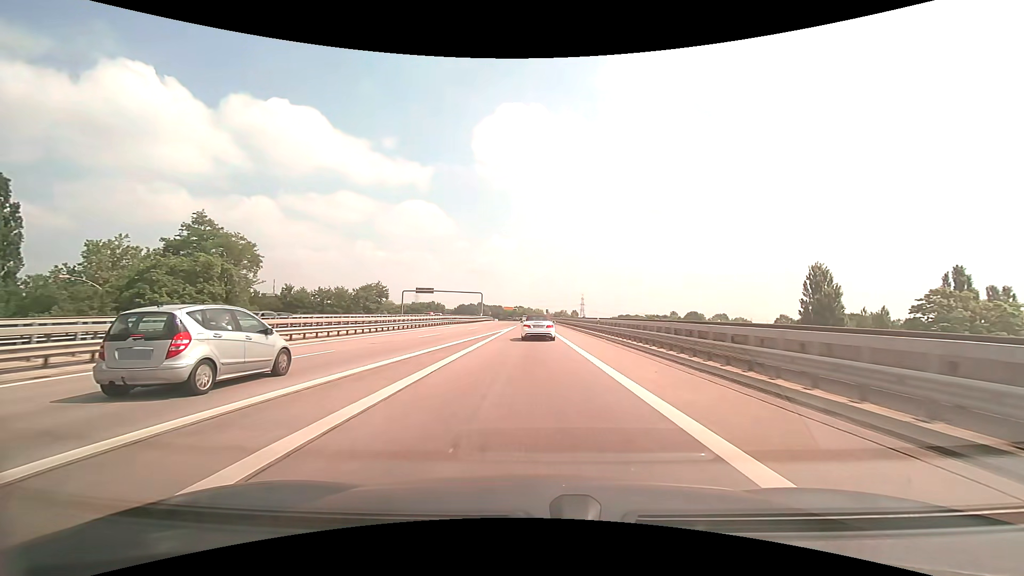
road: trunk_link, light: Day
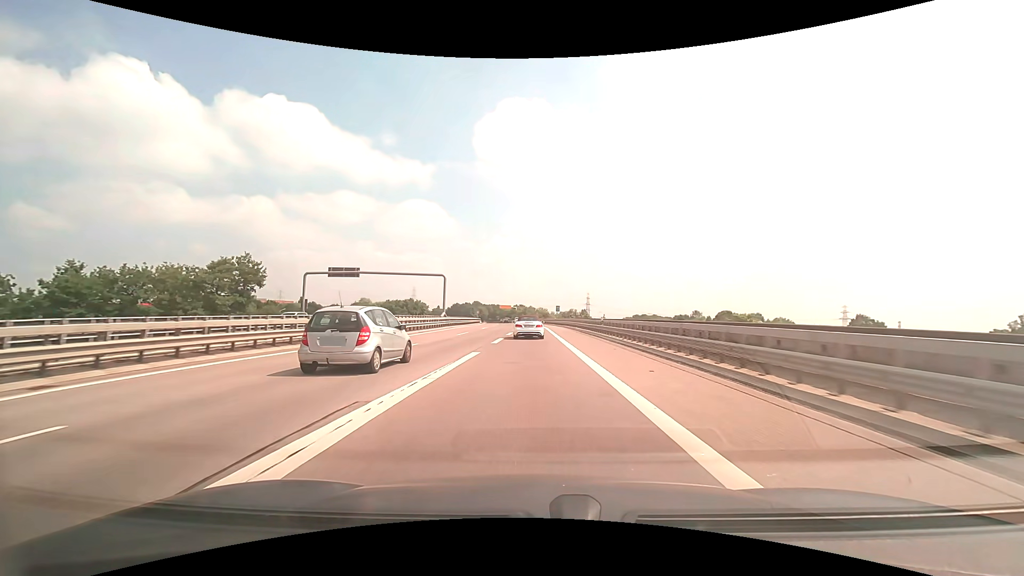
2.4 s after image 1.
(+0.2, +48.9) m; 0°
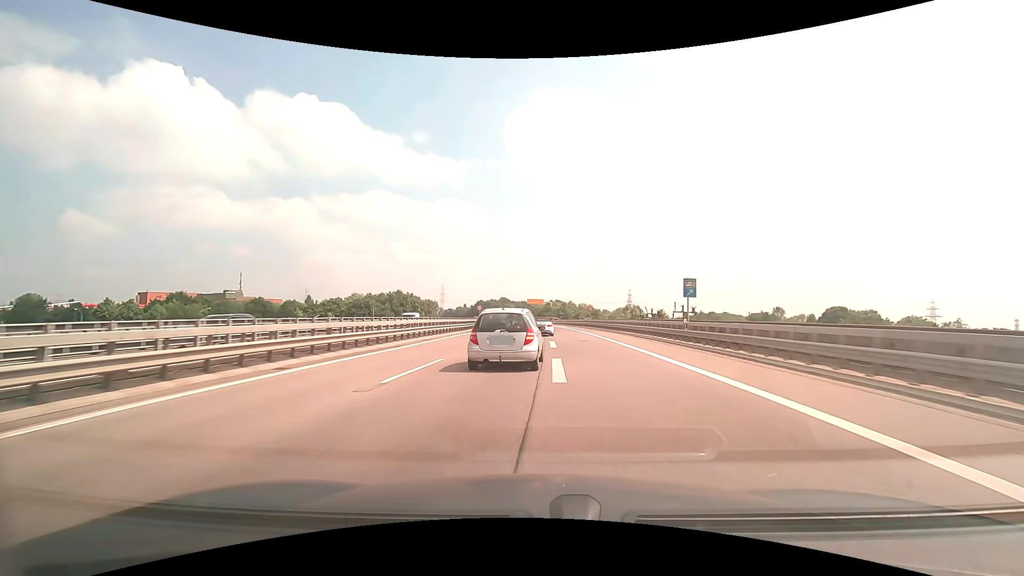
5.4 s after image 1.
(-1.8, +62.2) m; -4°
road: trunk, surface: asphalt
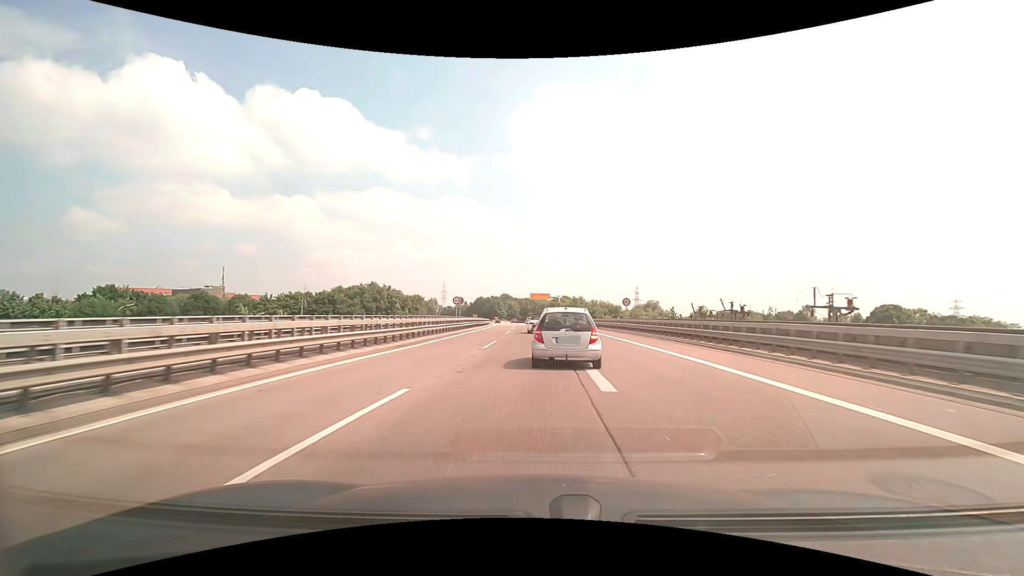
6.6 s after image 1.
(-0.1, +25.1) m; 0°
(0, +10) (0, +20) (0, +30) (0, +40) (0, +50) (-1, +60) (-1, +70) (-1, +80) (-2, +90) (-2, +100) m
